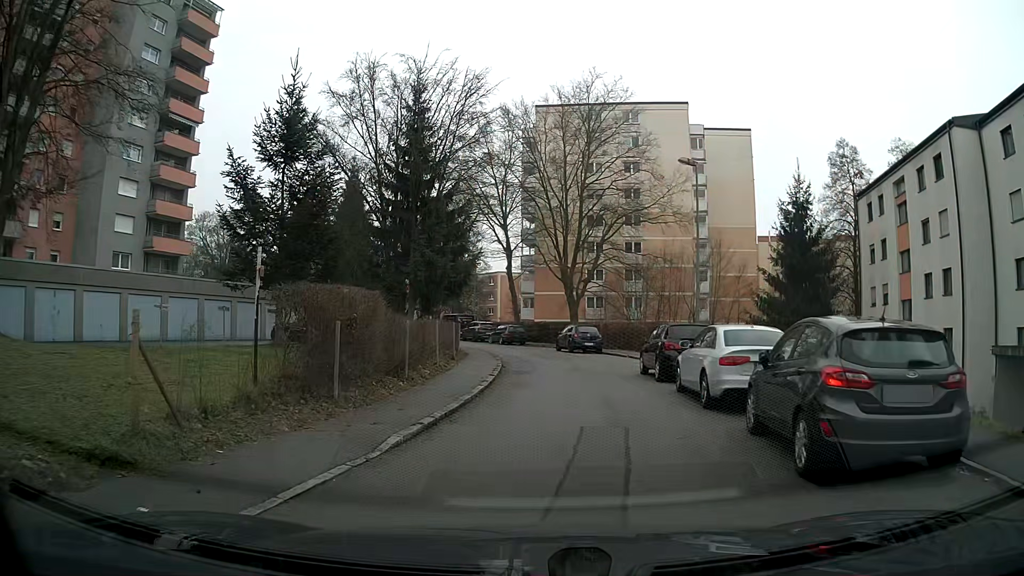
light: Day
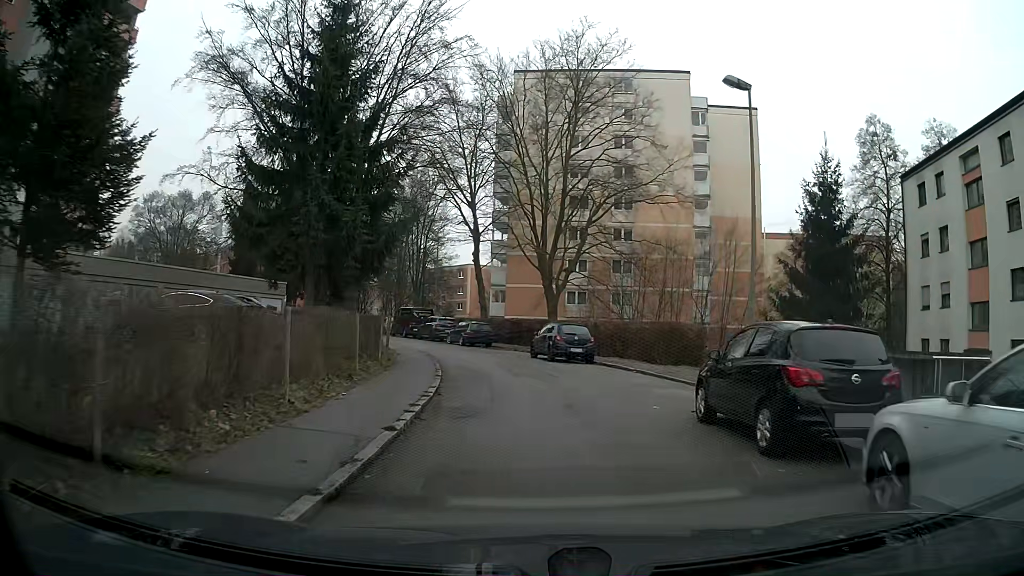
(+0.2, +9.8) m; +2°
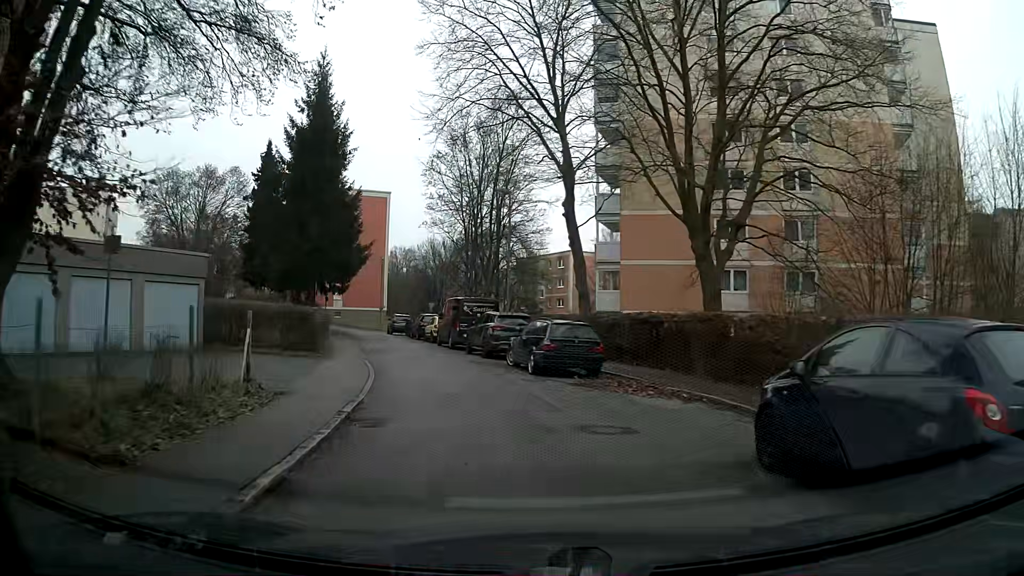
(-1.2, +21.0) m; -10°
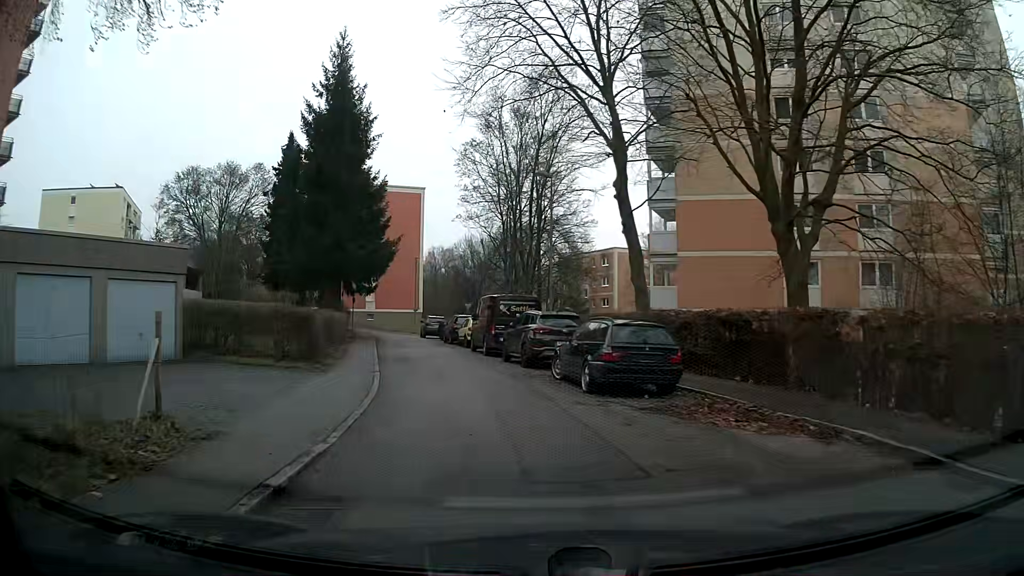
(-0.1, +4.3) m; -3°
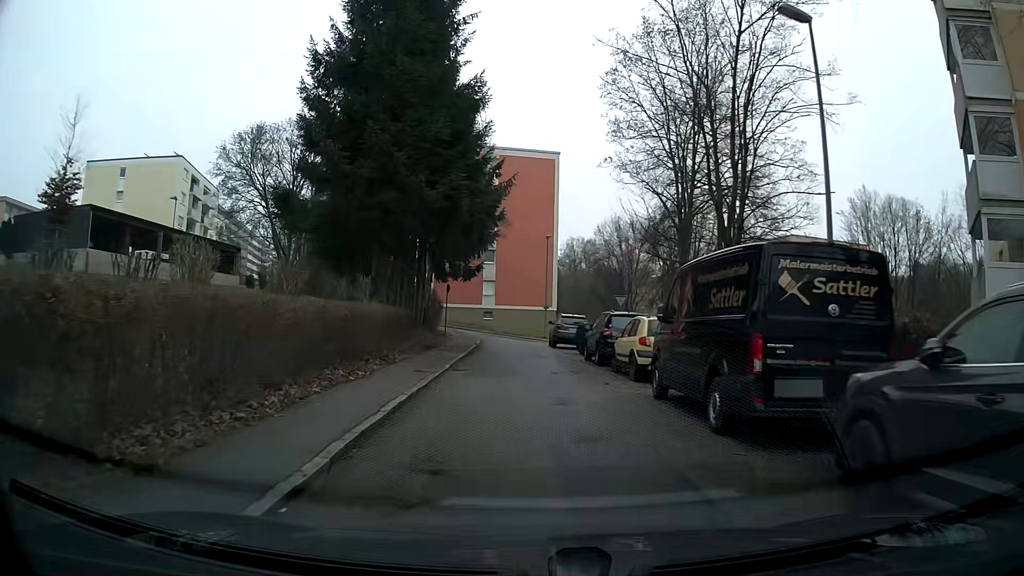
(-1.7, +17.3) m; -9°
